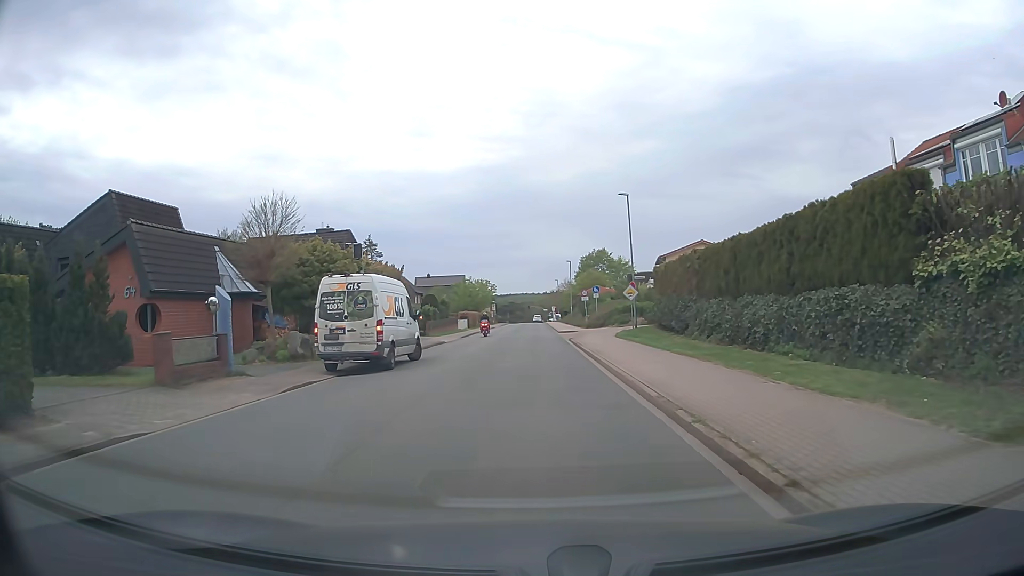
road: unclassified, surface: asphalt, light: Day
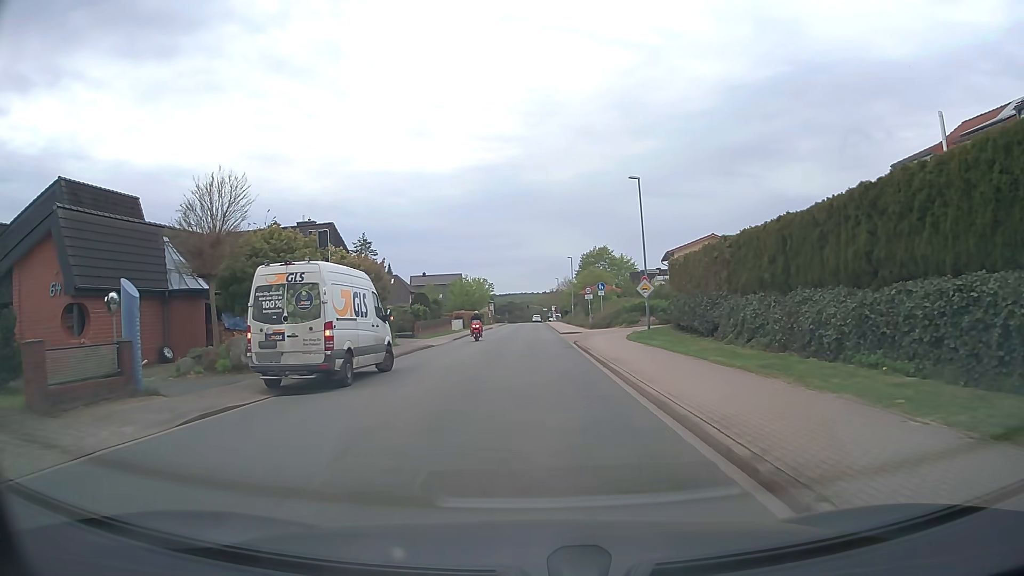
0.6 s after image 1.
(0.0, +4.6) m; -1°
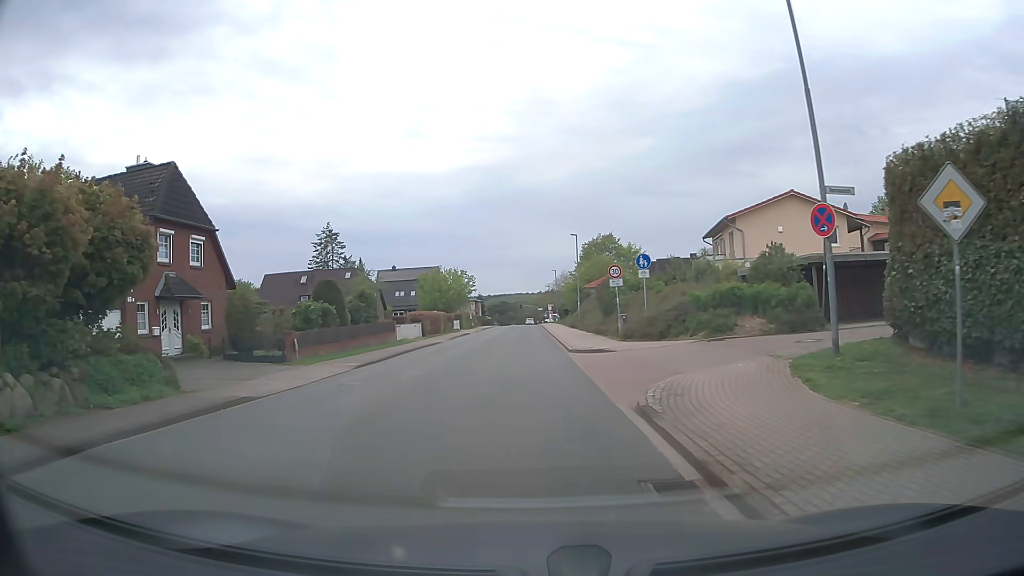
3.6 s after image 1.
(+0.6, +22.6) m; +1°
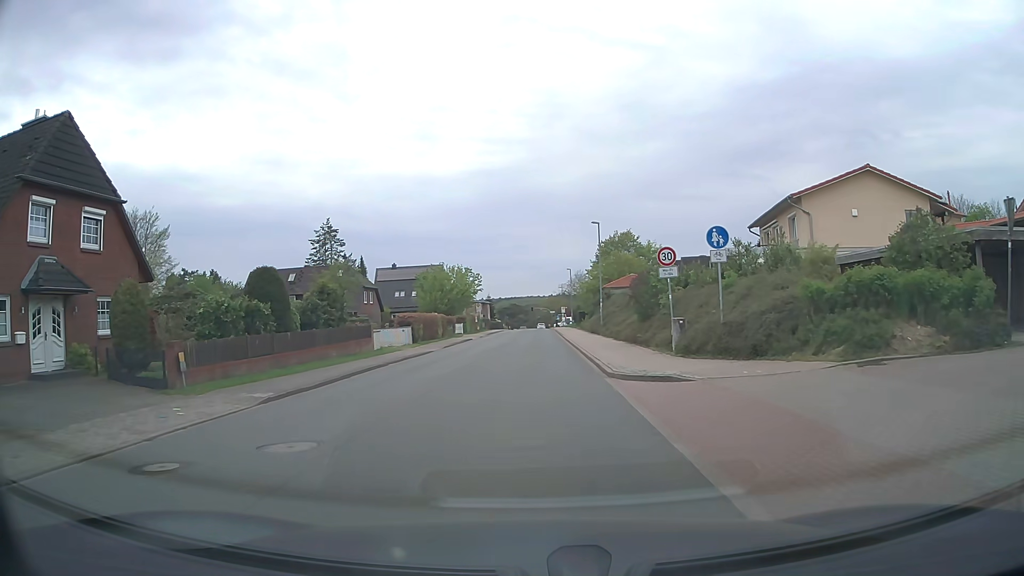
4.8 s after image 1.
(-0.2, +9.0) m; -1°
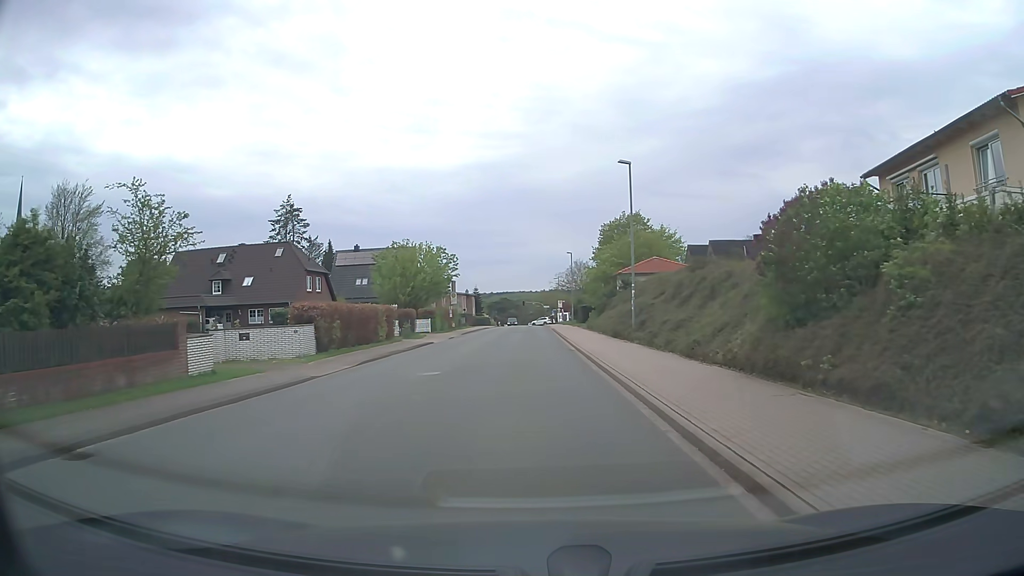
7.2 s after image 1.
(+0.1, +17.8) m; +1°
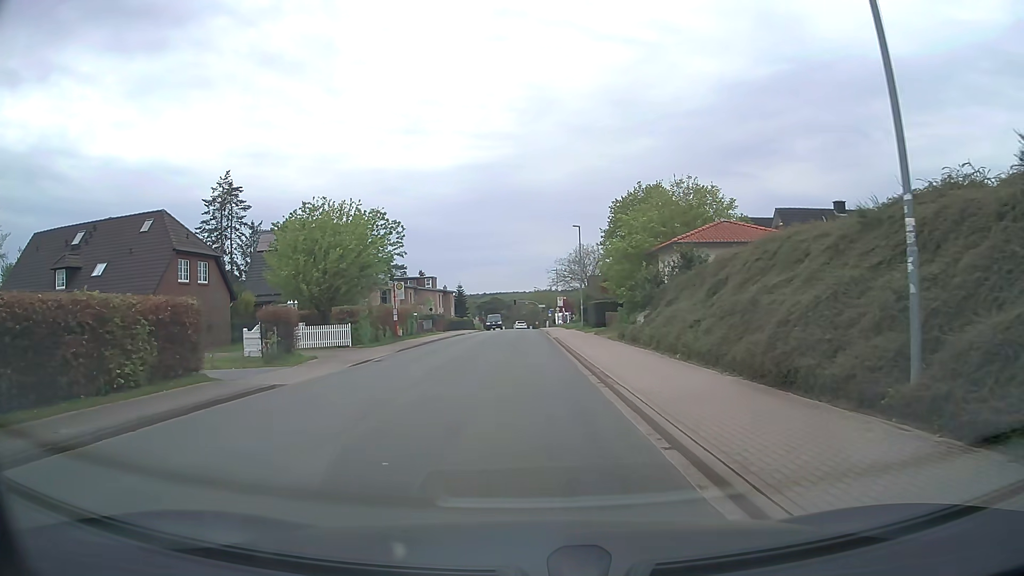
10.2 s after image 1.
(0.0, +22.5) m; 0°
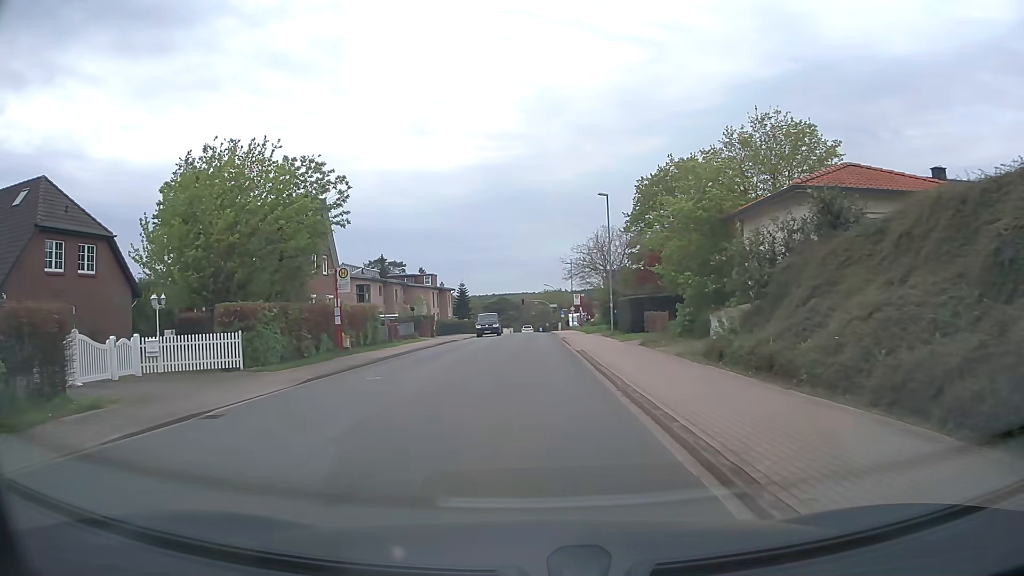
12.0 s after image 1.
(-0.1, +13.6) m; -1°
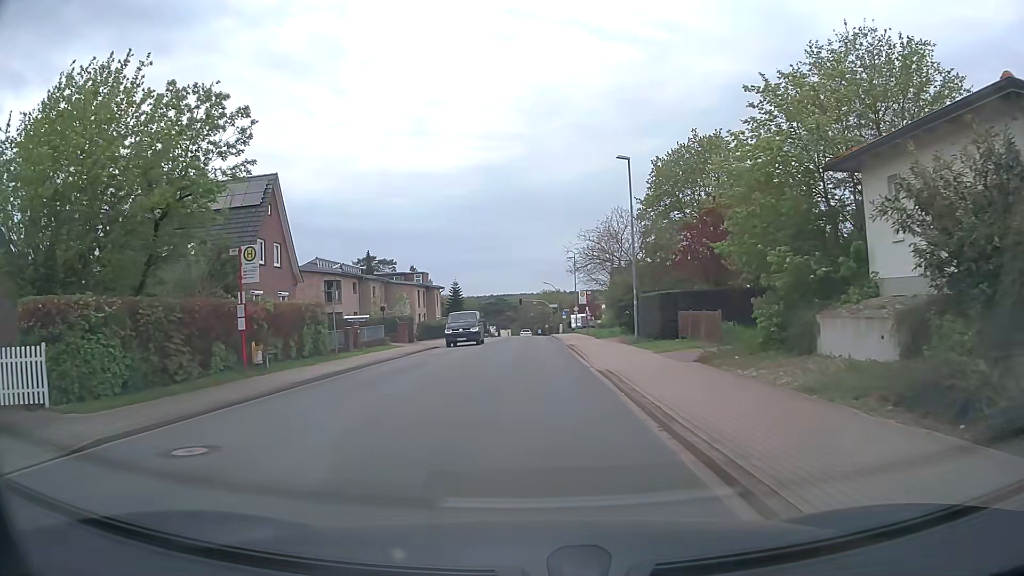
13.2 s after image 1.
(0.0, +9.0) m; 0°
(0, +10) (0, +20) (0, +30) (0, +40) (0, +50) (0, +60) (0, +70) (0, +80) (0, +90) (0, +100) m
